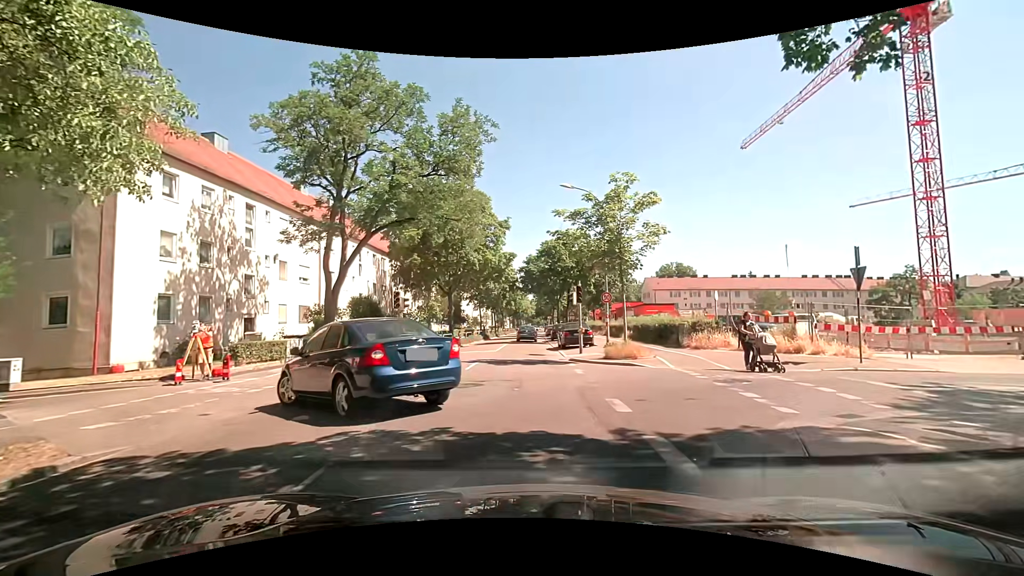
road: tertiary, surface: asphalt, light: Day
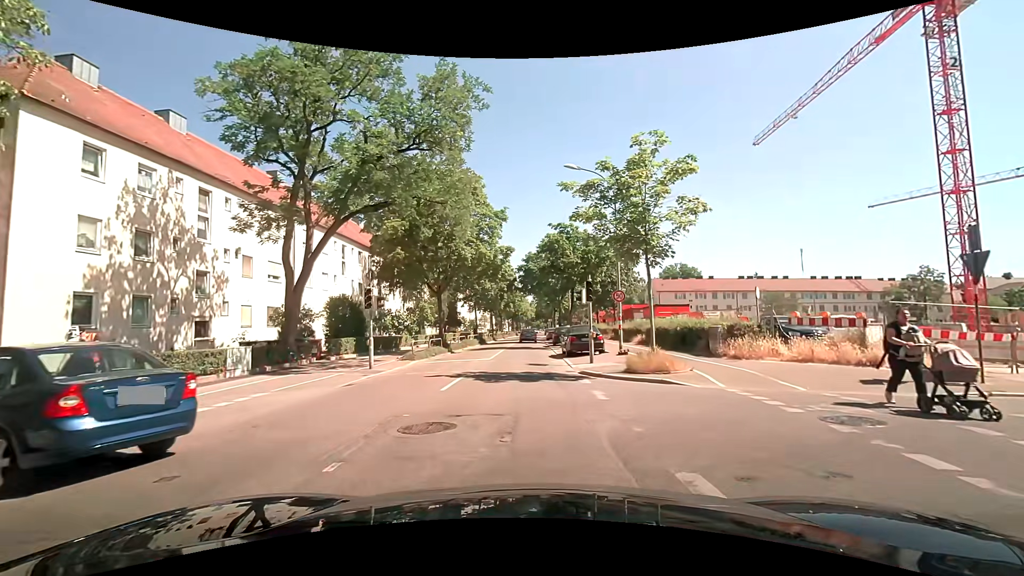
(0.0, +4.3) m; -1°
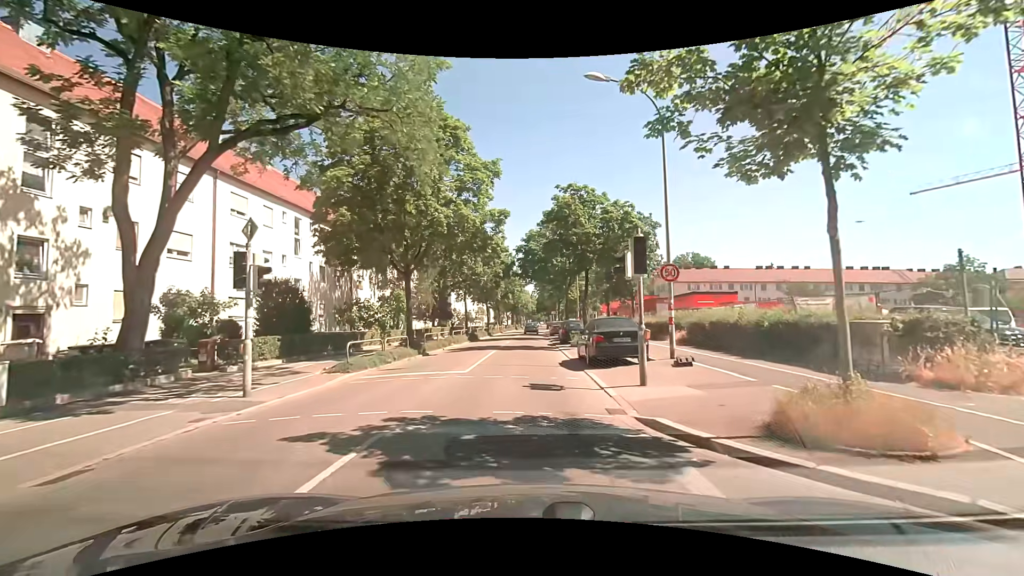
(+0.2, +8.7) m; +1°
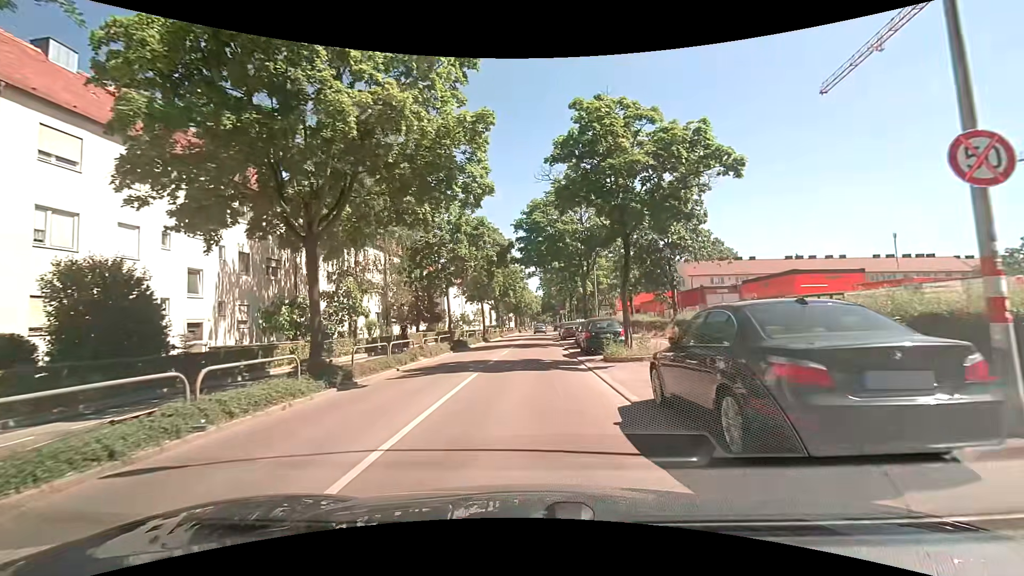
(0.0, +10.9) m; 0°
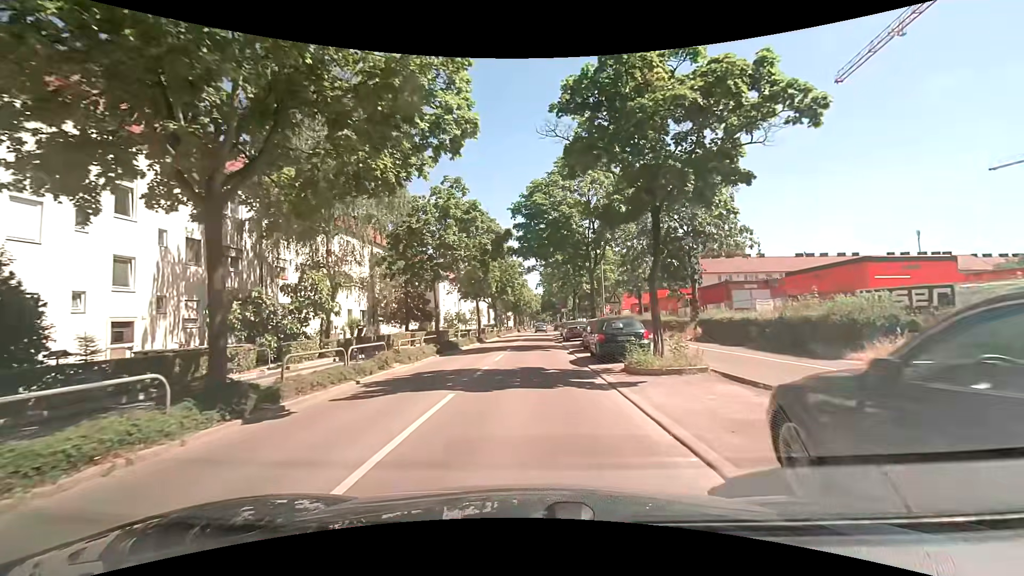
(-0.1, +4.1) m; -1°
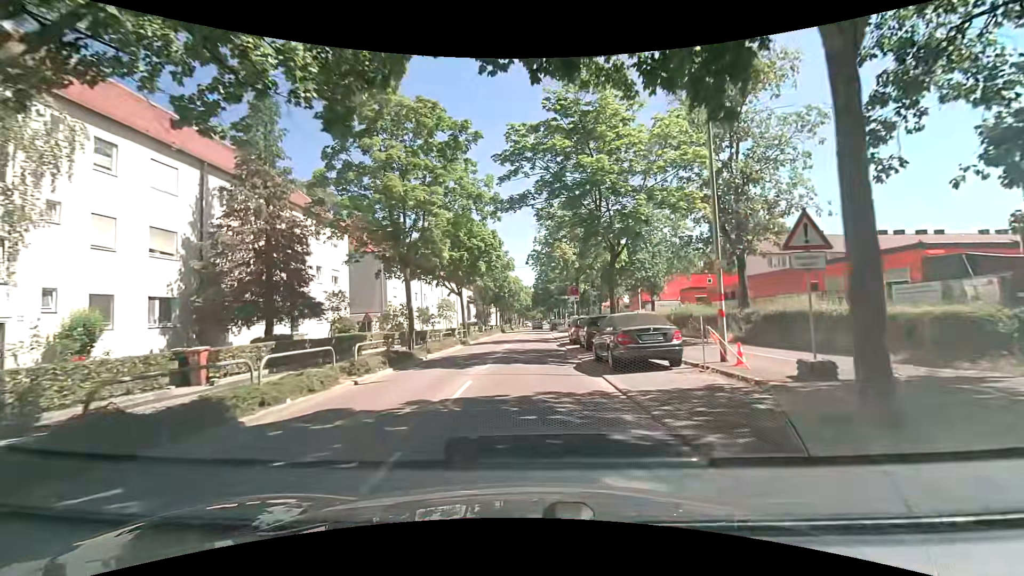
(+0.2, +22.5) m; +1°
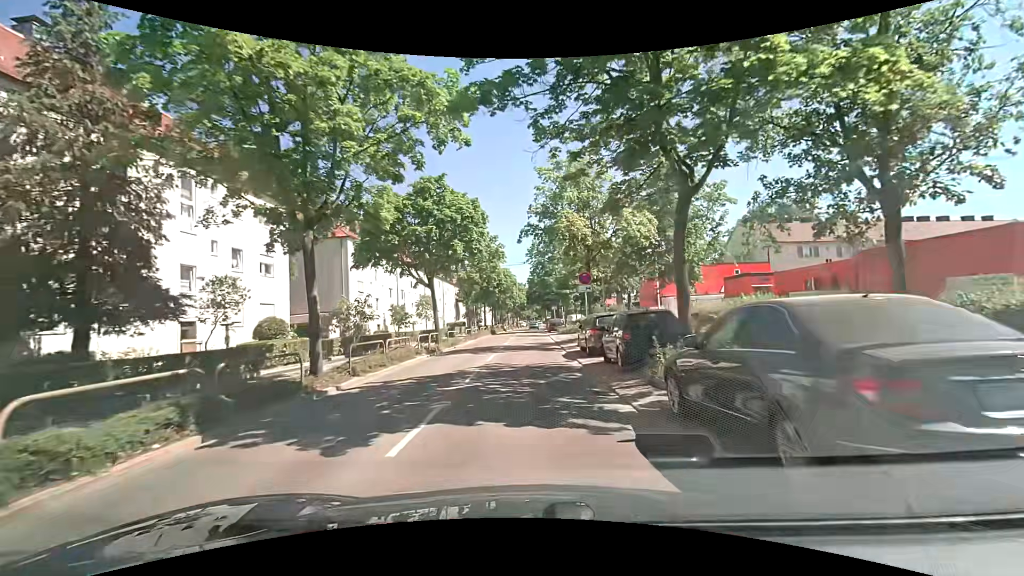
(+0.1, +9.1) m; 0°
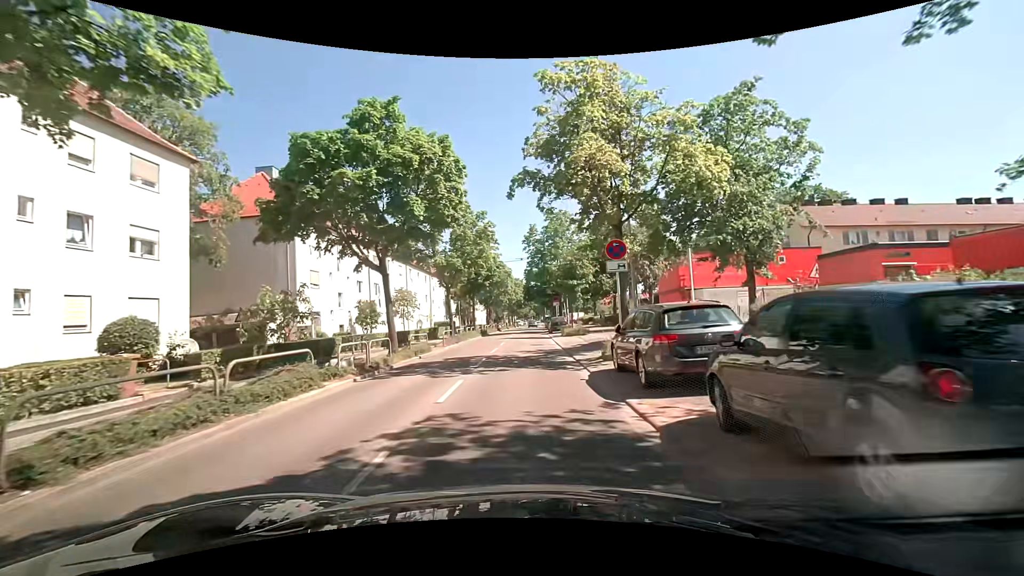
(+0.1, +8.9) m; +1°
(0, +10) (0, +20) (0, +30) (0, +40) (0, +50) (0, +60) (0, +70) (+1, +80) (+1, +90) (+1, +100) m
